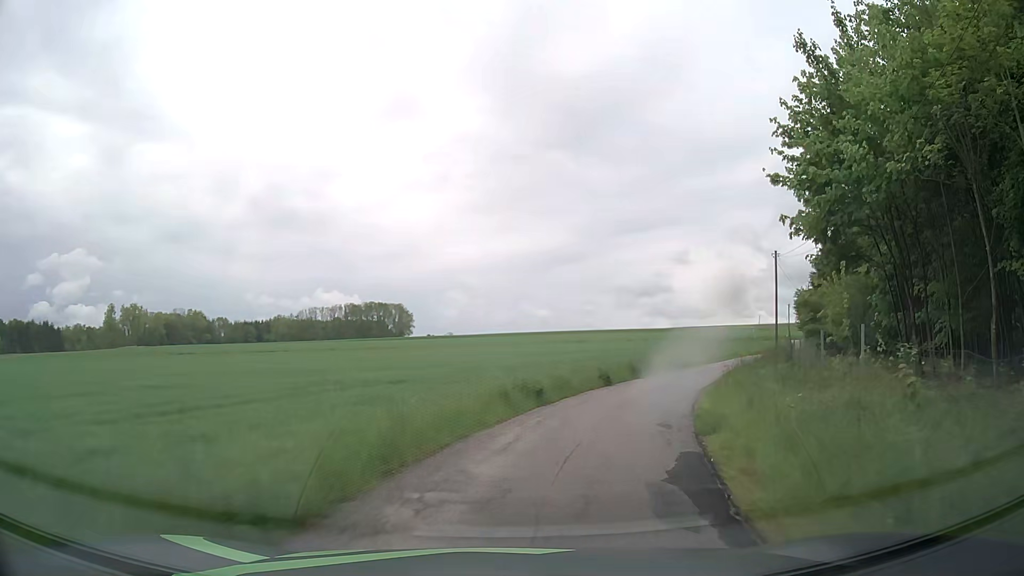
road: unclassified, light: Day
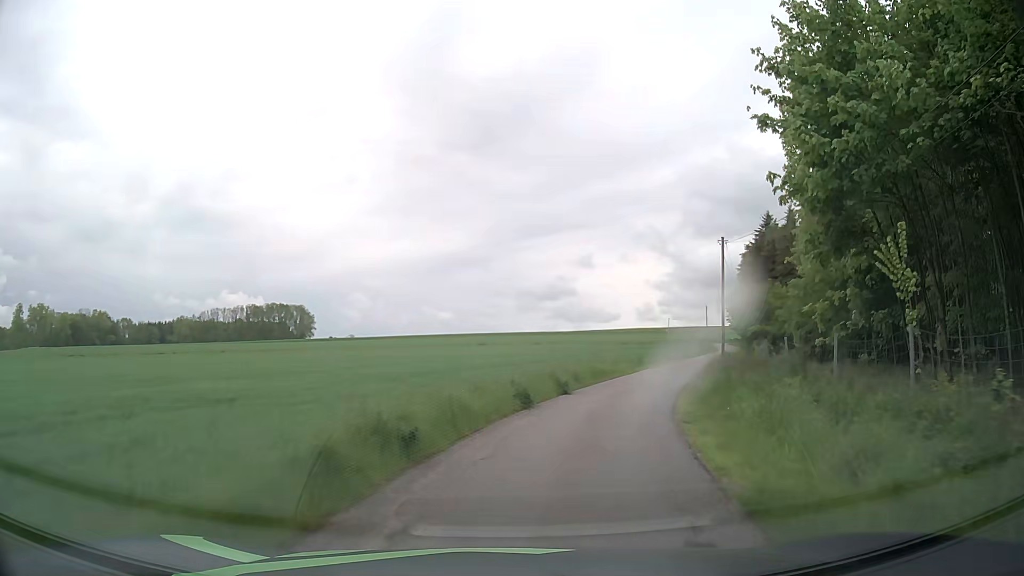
(+0.5, +7.1) m; +8°
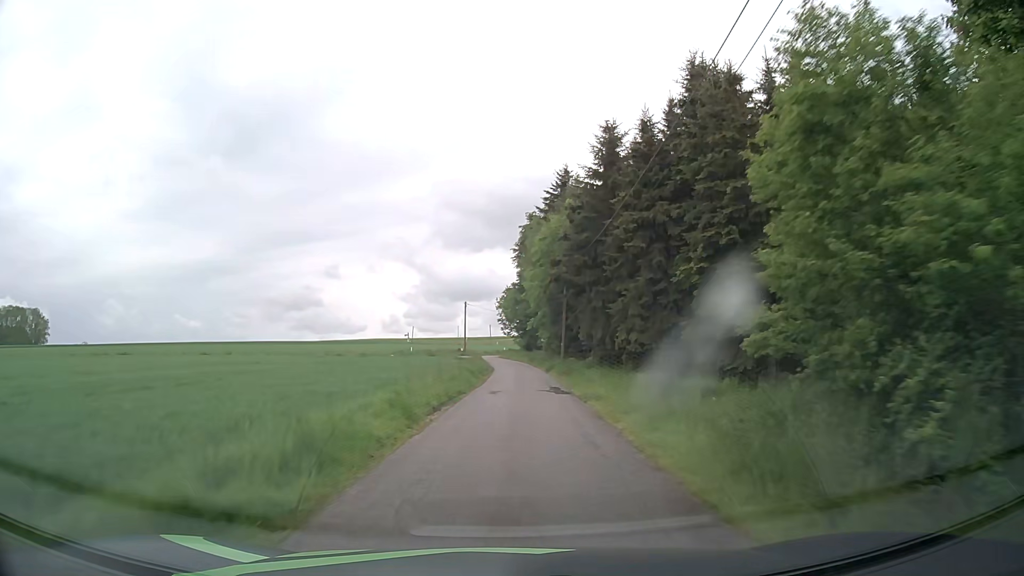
(+9.7, +38.1) m; +22°
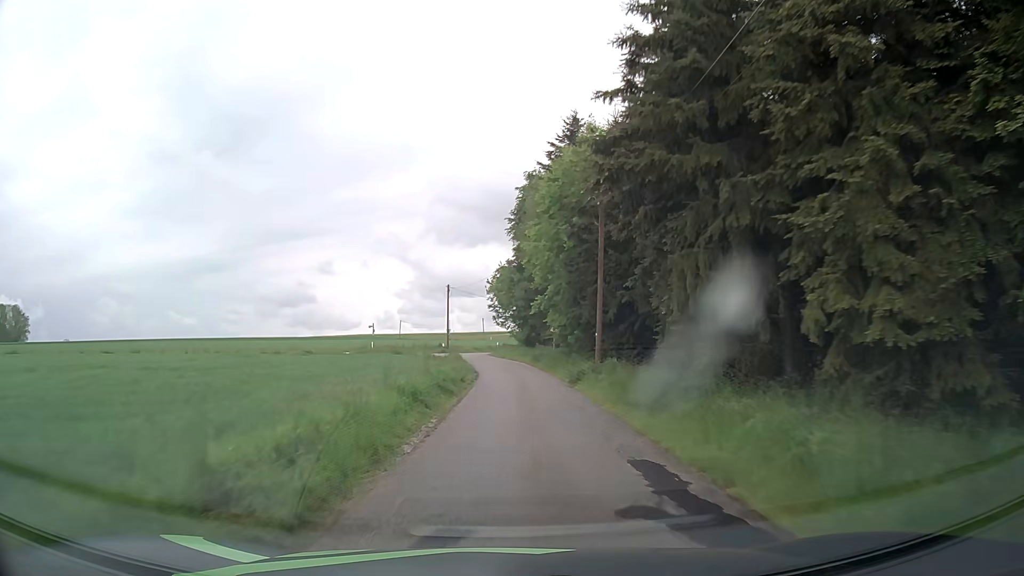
(+0.1, +17.7) m; +1°
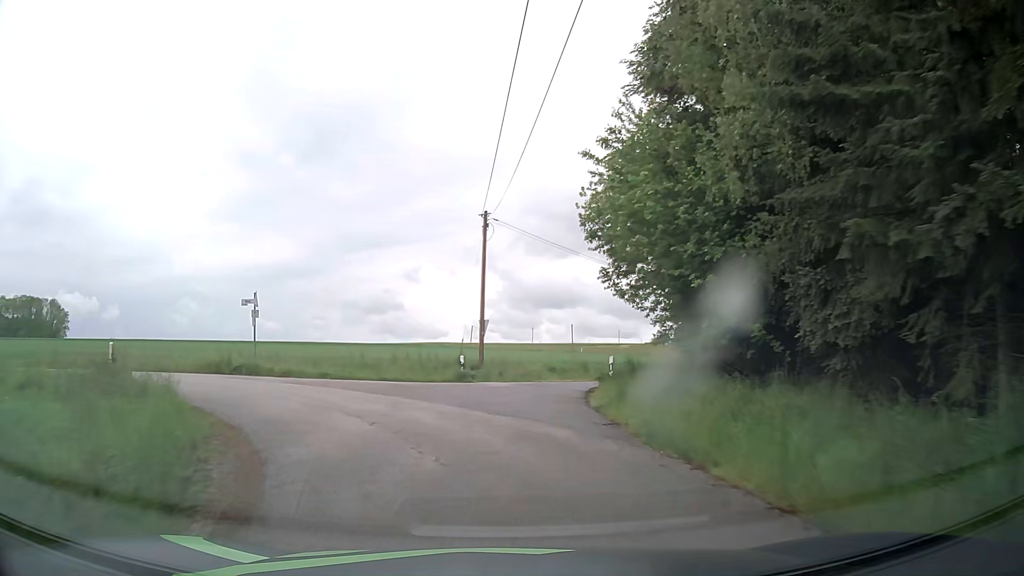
(-1.0, +39.7) m; -8°
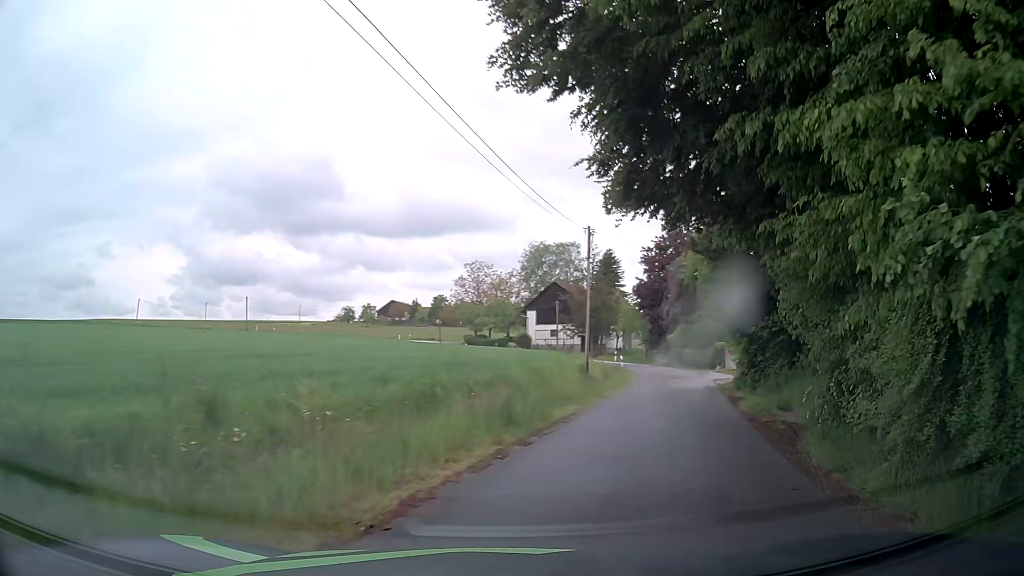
(+2.7, +25.7) m; +26°
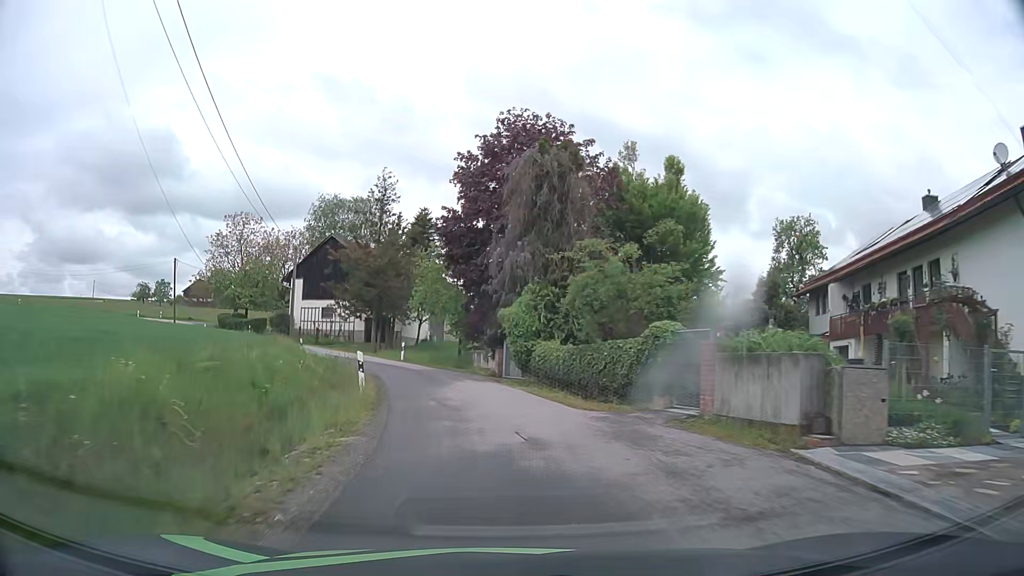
(+7.1, +29.9) m; +15°
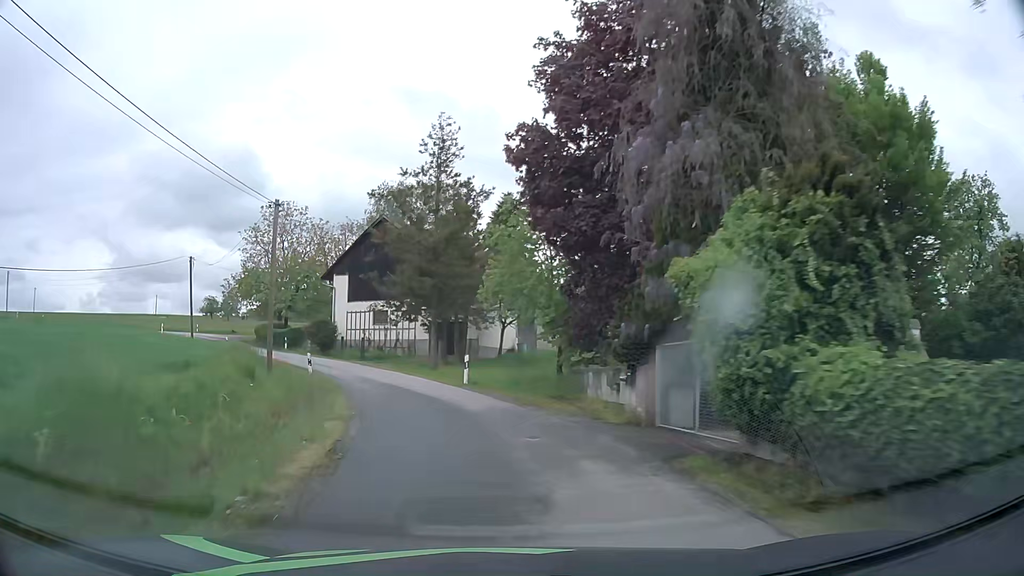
(-0.9, +14.8) m; -8°
(-1, +10) (-3, +20) (-7, +29) (-11, +38) (-17, +46) (-23, +54) (-31, +60) (-40, +65) (-49, +67) (-59, +69) m
